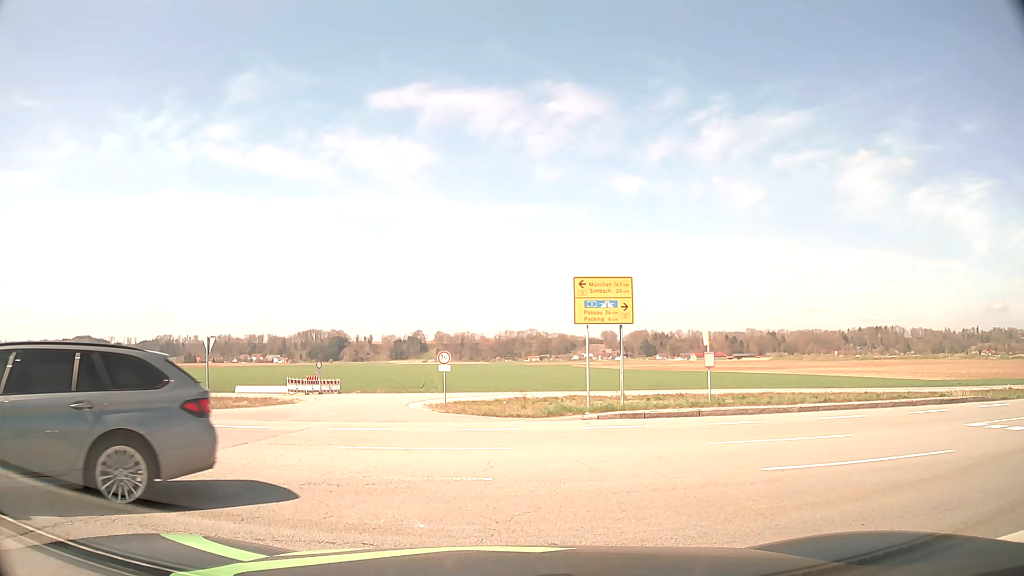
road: primary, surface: asphalt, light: Day
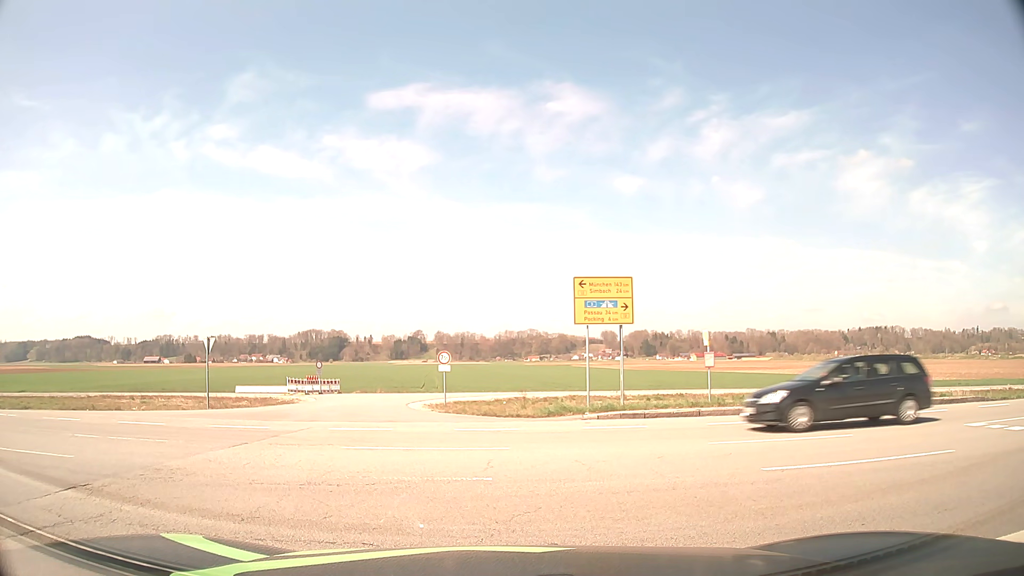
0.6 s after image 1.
(0.0, 0.0) m; 0°
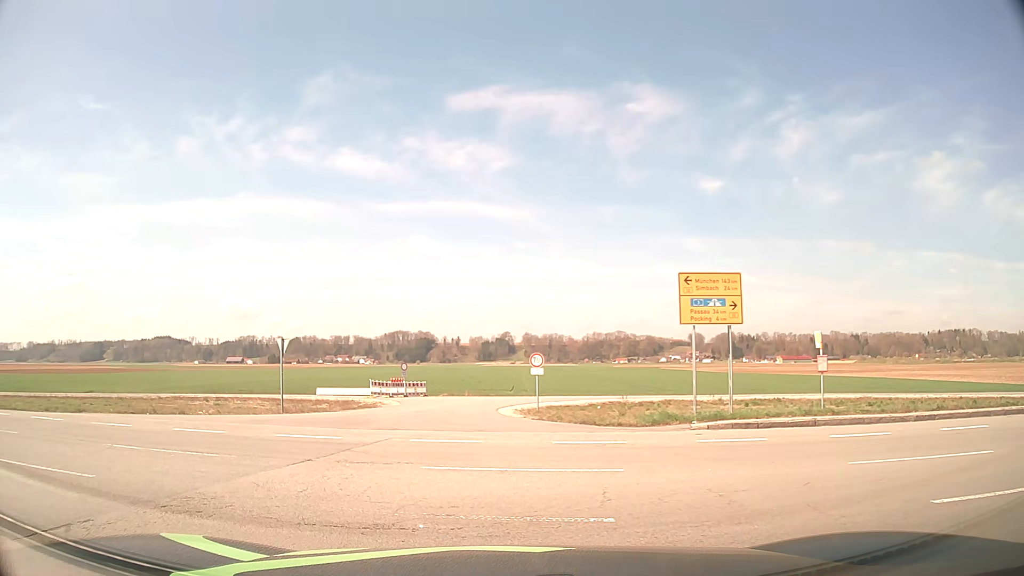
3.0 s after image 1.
(-0.1, +2.0) m; -9°
